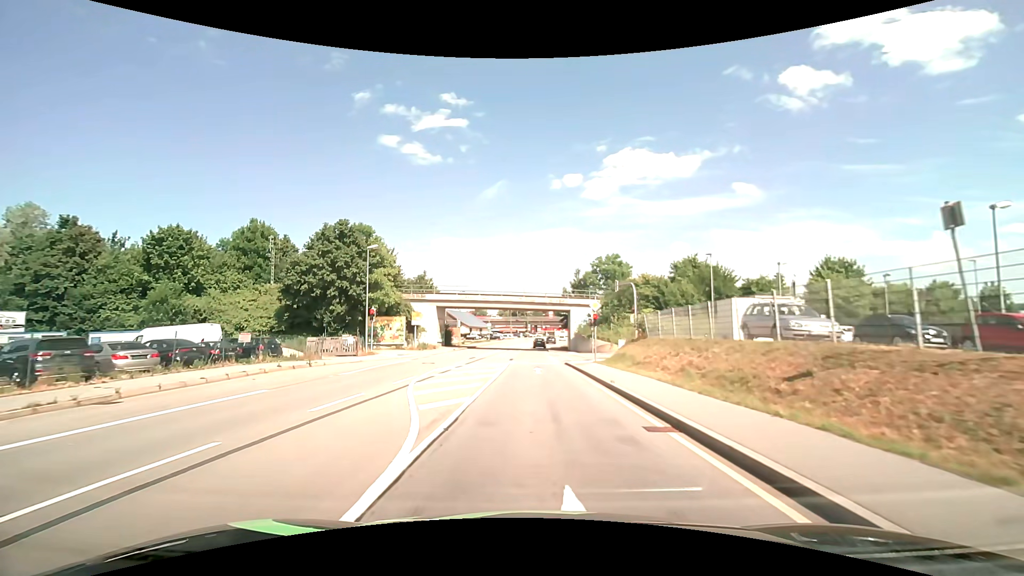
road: primary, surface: asphalt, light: Day
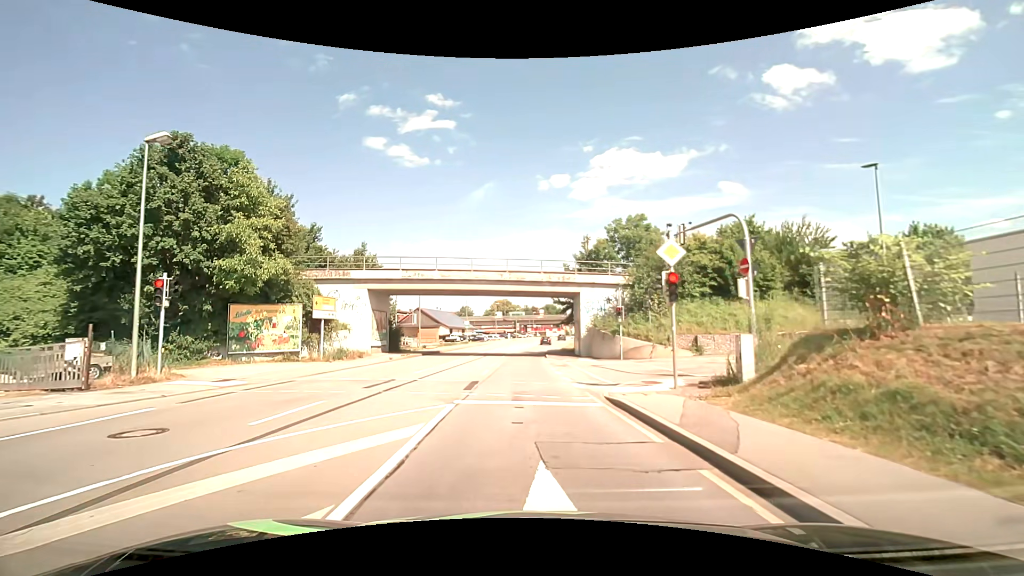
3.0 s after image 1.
(+0.1, +20.1) m; +1°
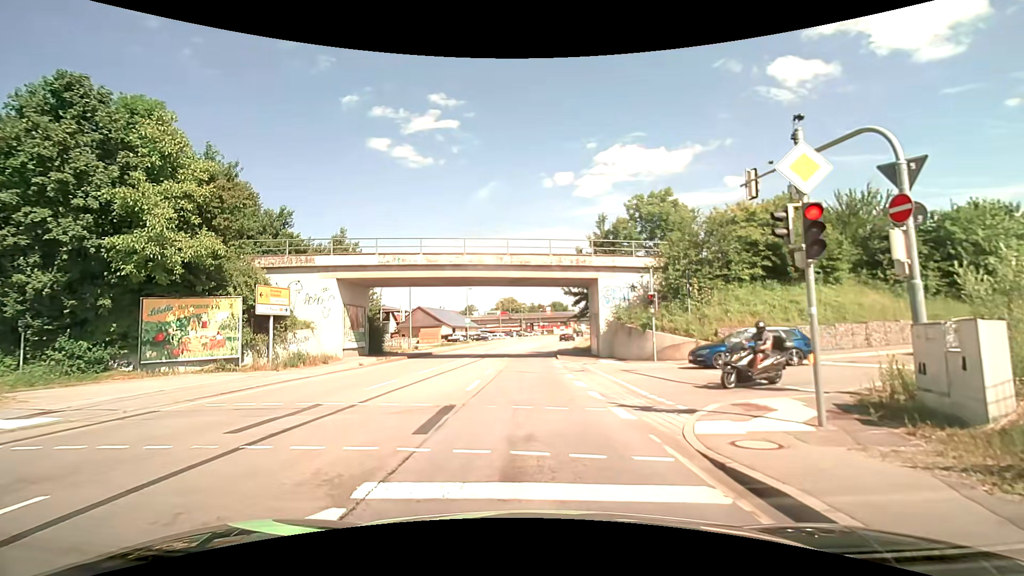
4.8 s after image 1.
(0.0, +6.3) m; -2°
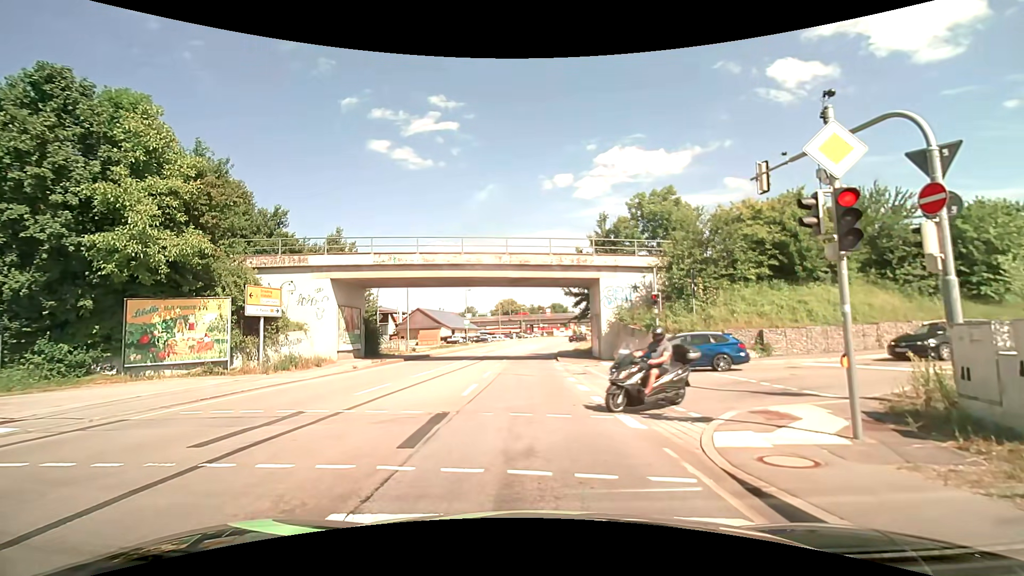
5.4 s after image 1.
(0.0, +0.7) m; 0°
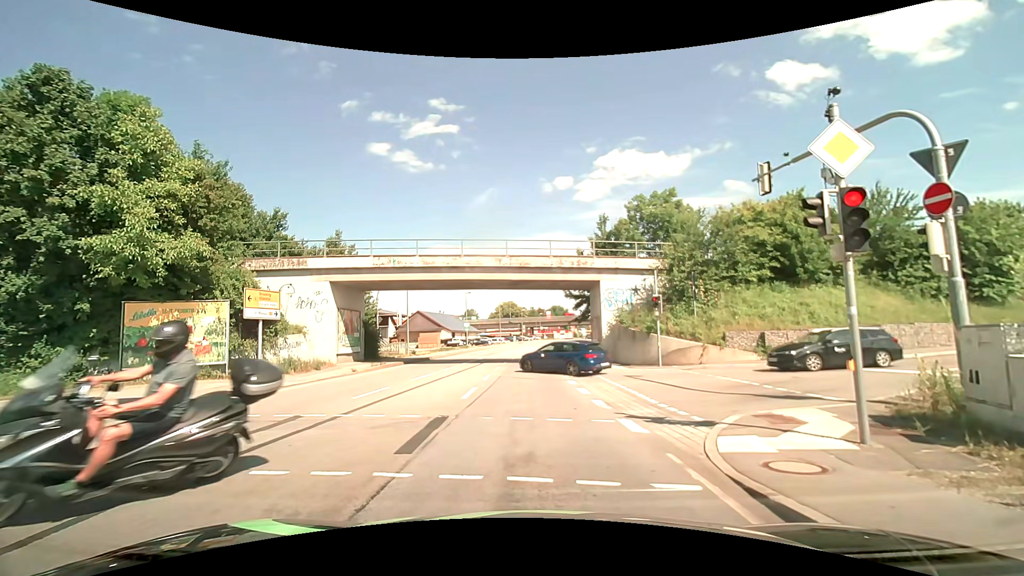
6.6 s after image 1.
(0.0, +0.2) m; 0°
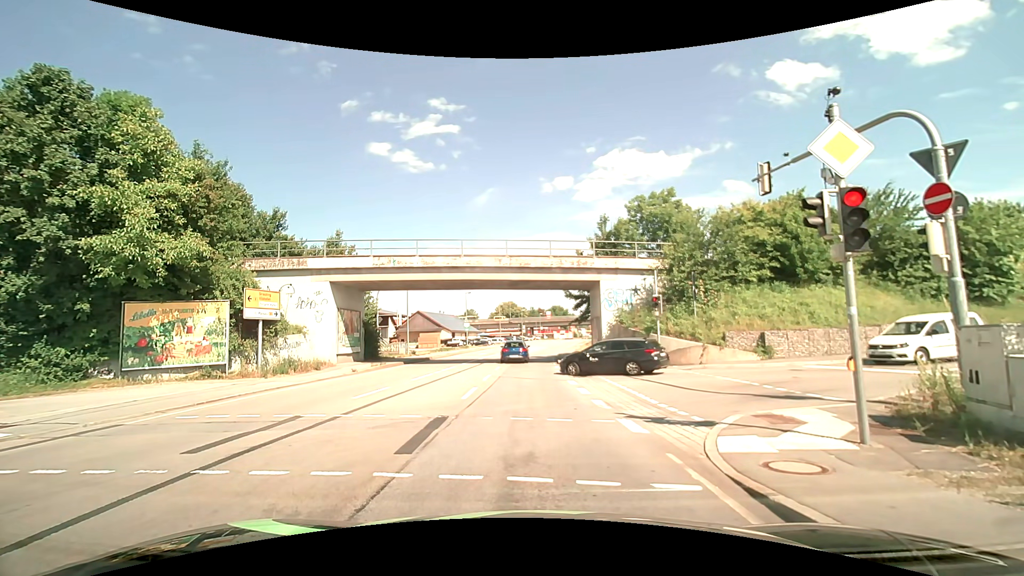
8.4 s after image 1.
(0.0, 0.0) m; 0°
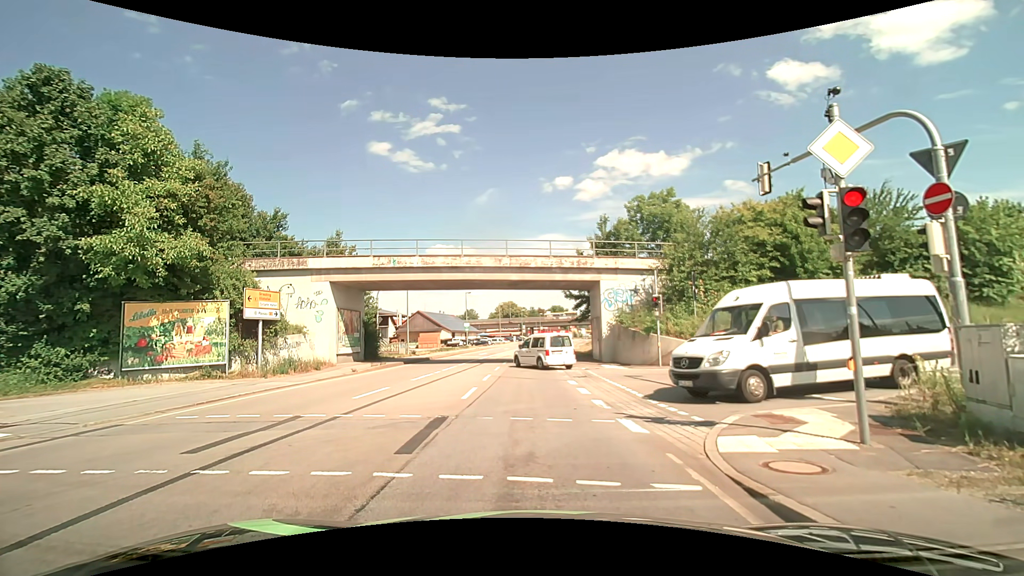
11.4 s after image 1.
(0.0, 0.0) m; 0°
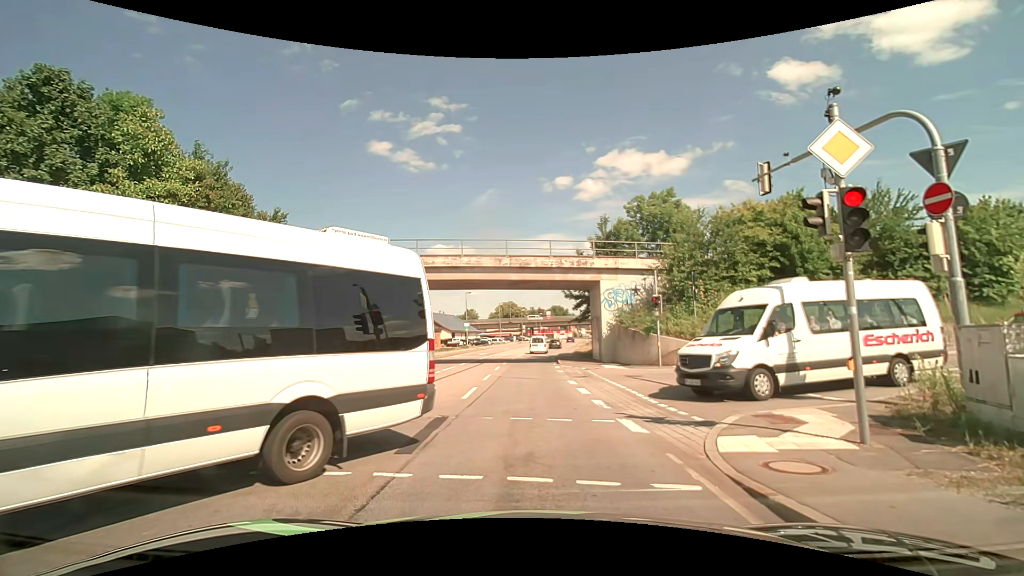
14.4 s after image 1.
(0.0, 0.0) m; 0°
